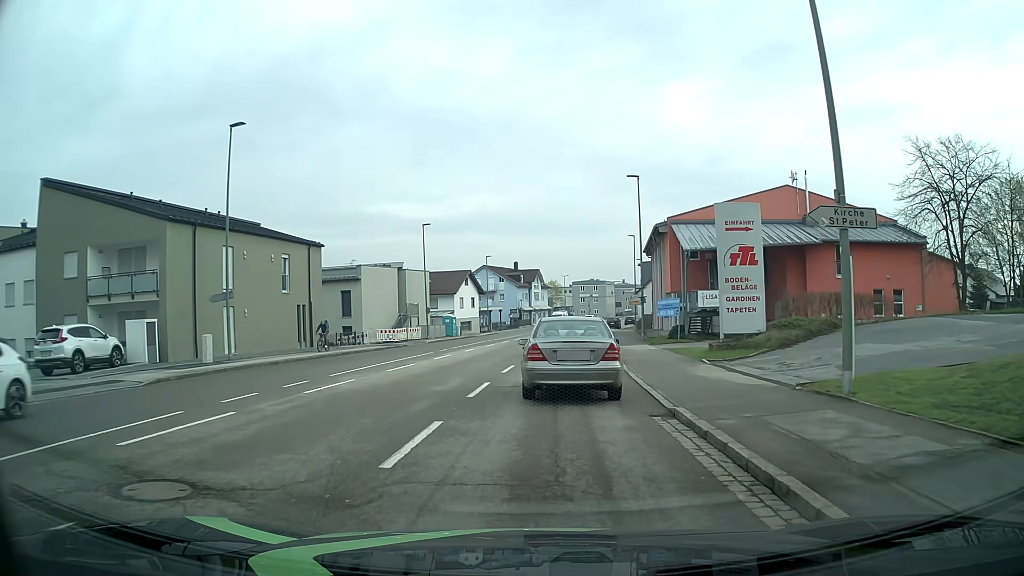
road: tertiary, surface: asphalt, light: Day
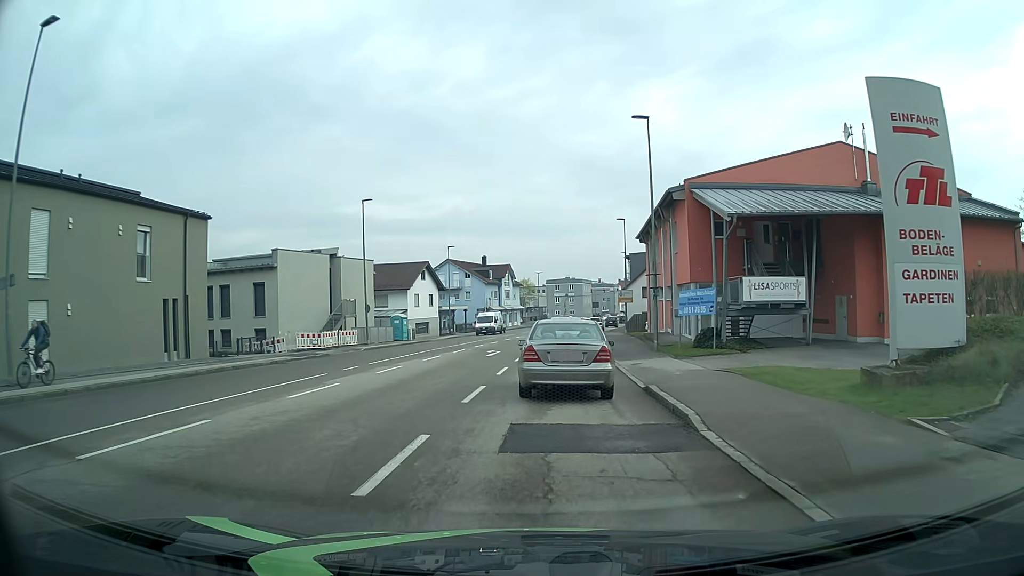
(+0.4, +13.0) m; +4°
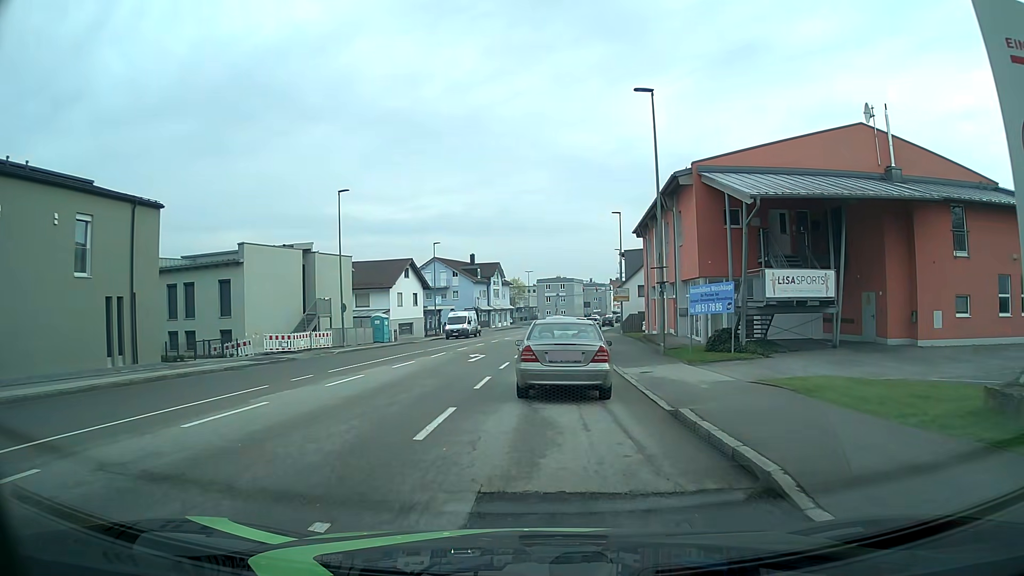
(0.0, +3.7) m; +1°
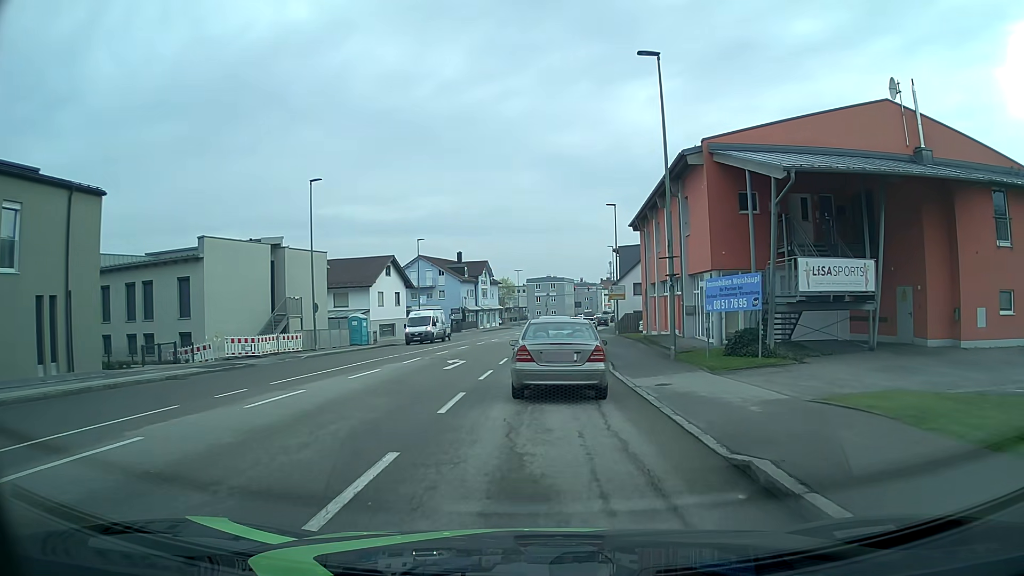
(0.0, +3.8) m; 0°
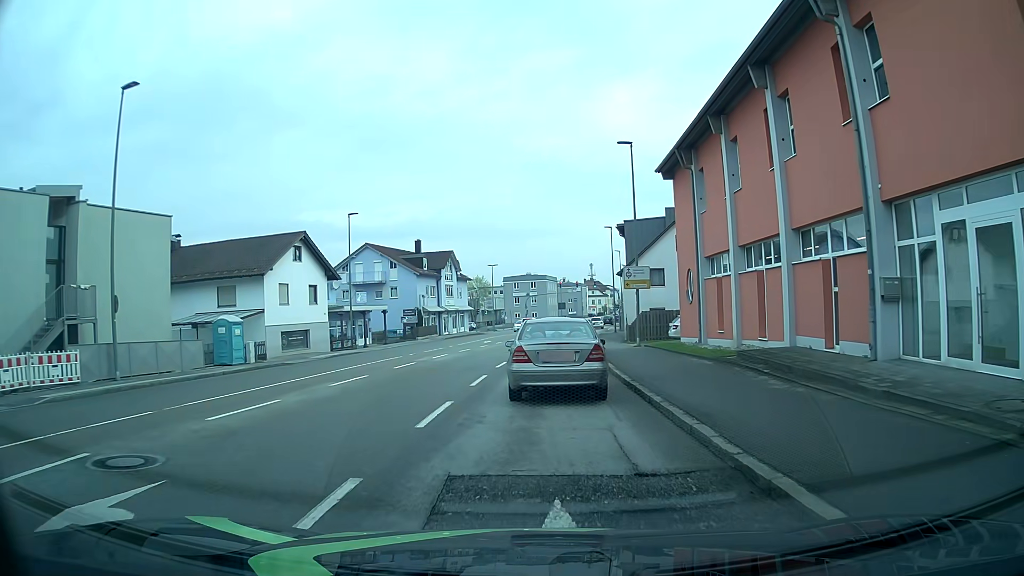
(+0.2, +19.3) m; +2°
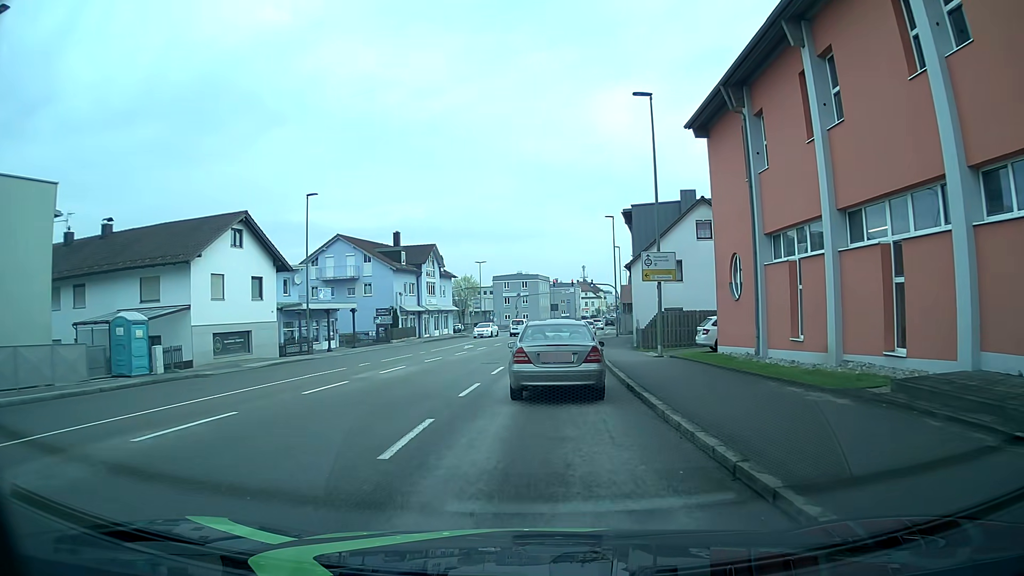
(0.0, +8.1) m; 0°
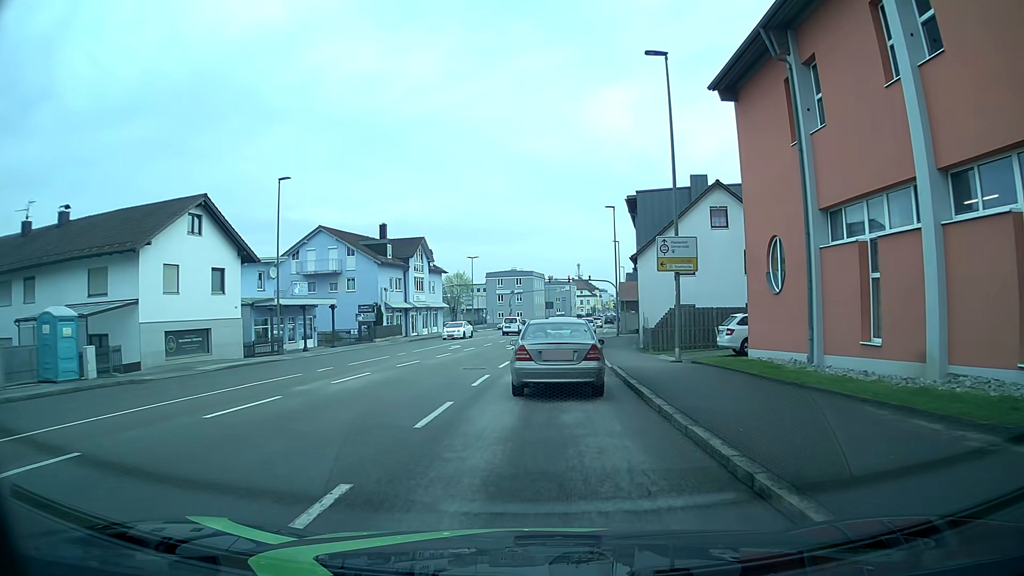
(0.0, +4.2) m; 0°
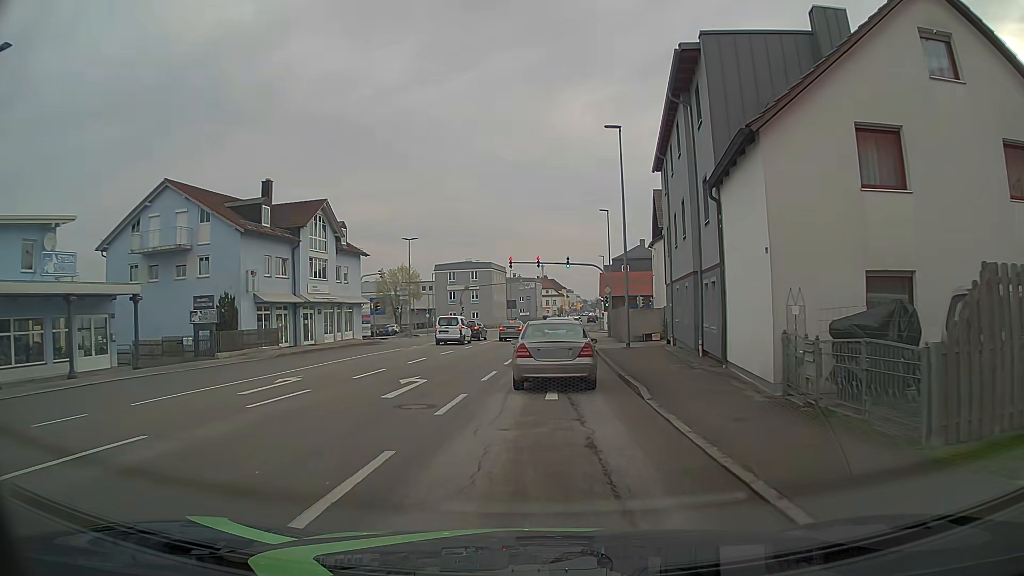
(+0.6, +22.8) m; +3°
(0, +10) (0, +20) (+1, +30) (+2, +40) (+2, +50) (+3, +60) (+4, +70) (+5, +80) (+6, +90) (+7, +100) m
